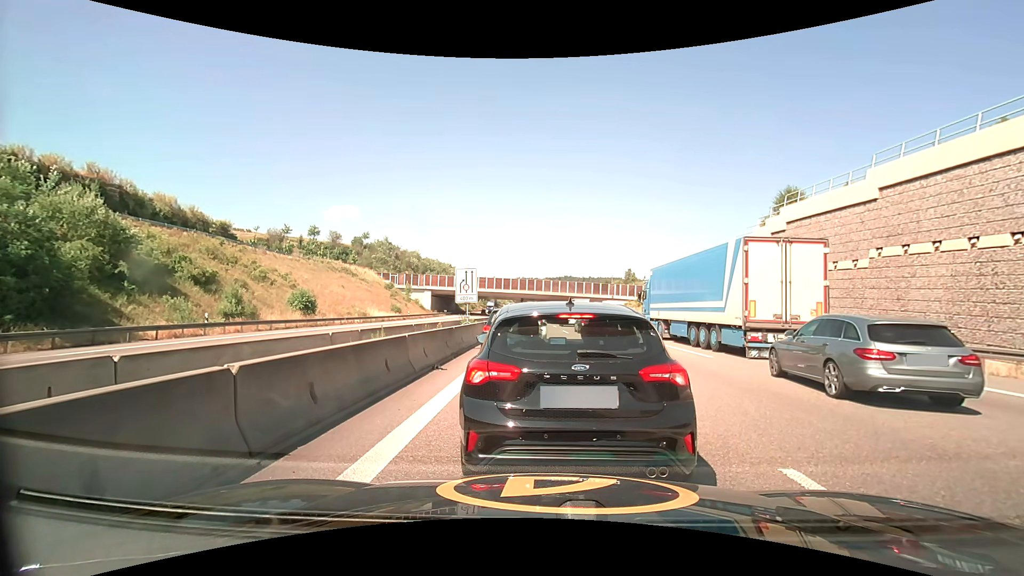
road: motorway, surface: asphalt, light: Day
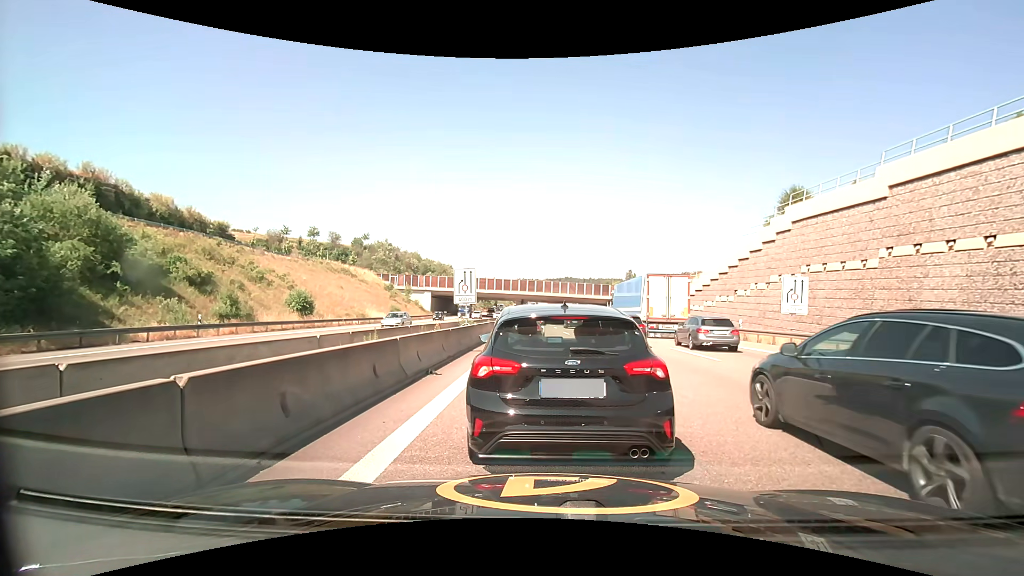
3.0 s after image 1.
(0.0, +0.7) m; 0°
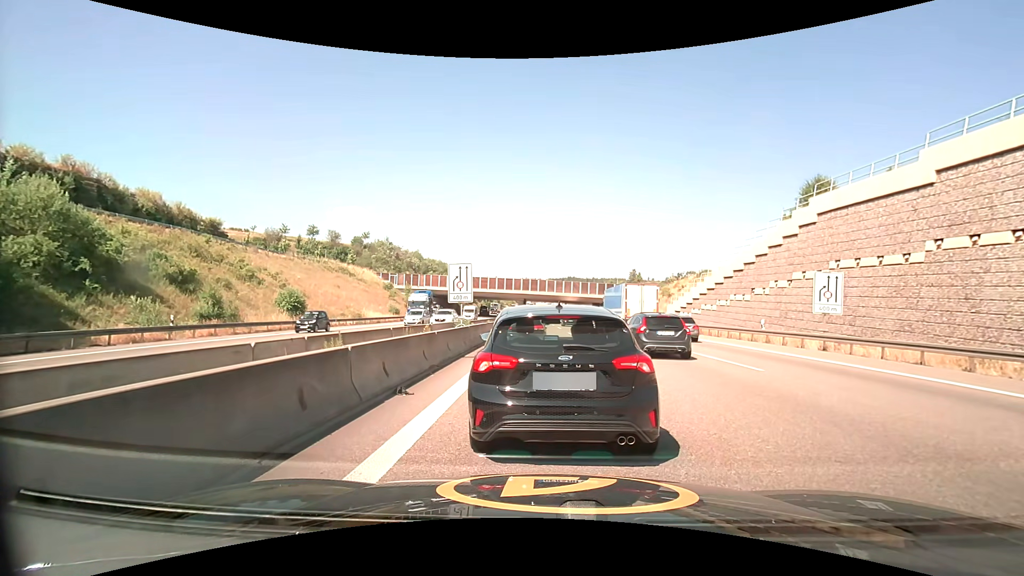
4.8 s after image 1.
(0.0, +2.8) m; +1°
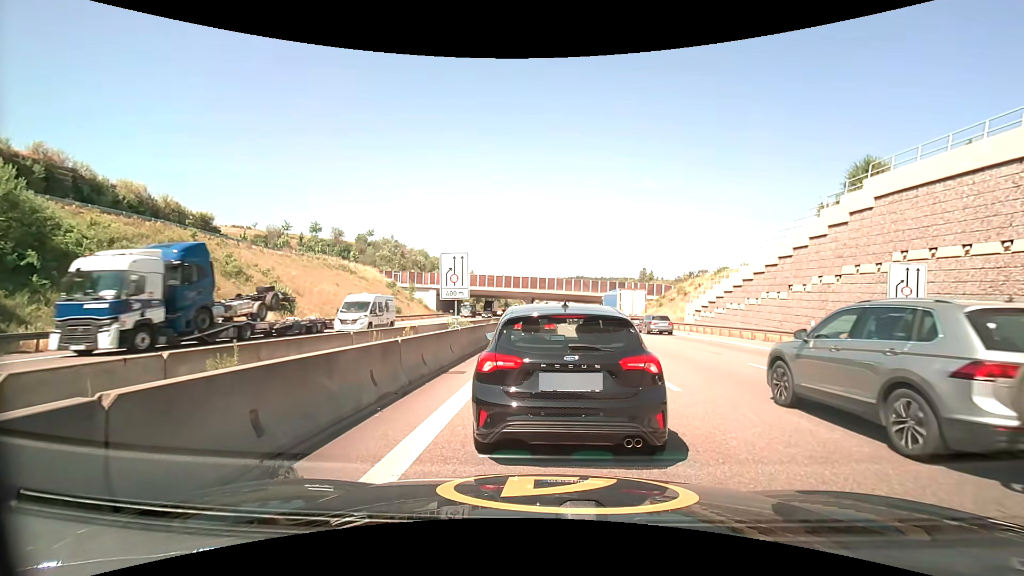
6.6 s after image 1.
(0.0, +4.3) m; -1°
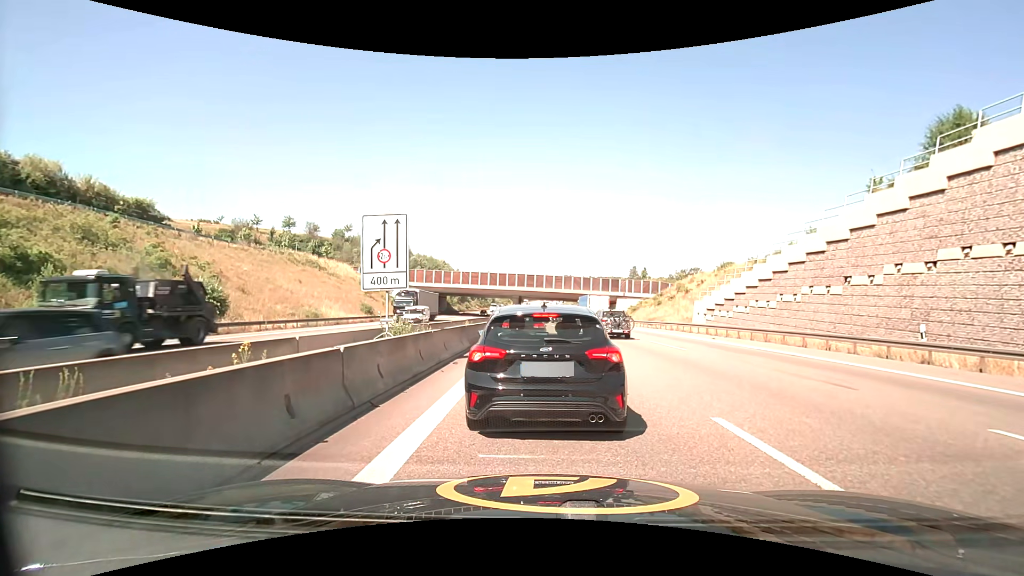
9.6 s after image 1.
(+0.1, +8.2) m; +1°
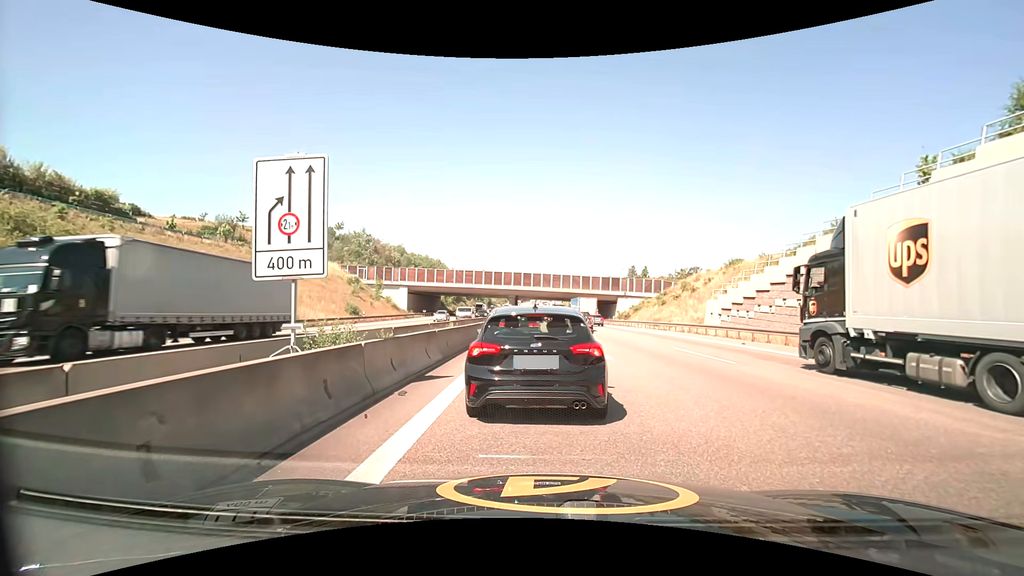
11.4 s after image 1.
(0.0, +4.8) m; 0°
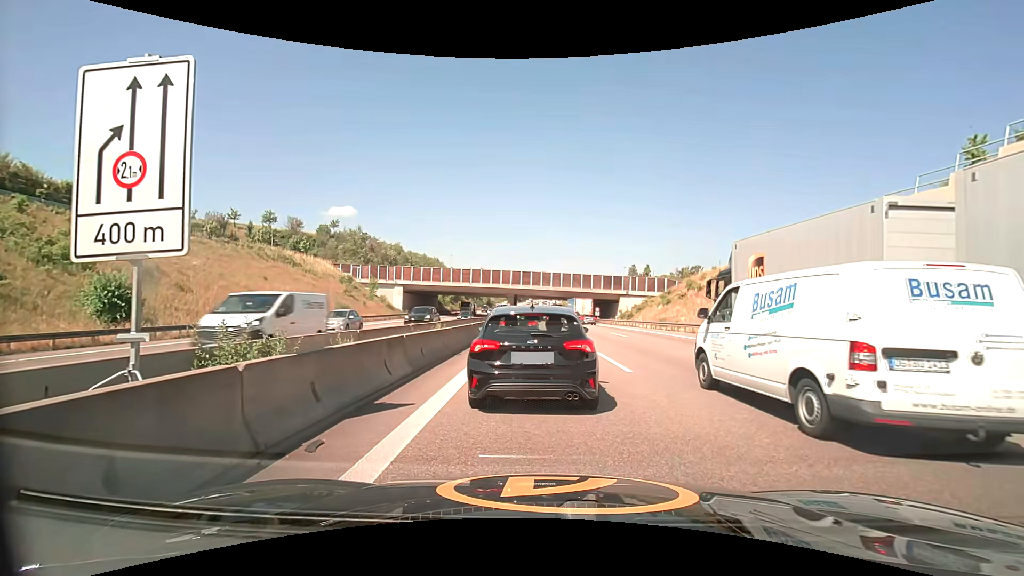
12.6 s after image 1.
(0.0, +3.2) m; 0°
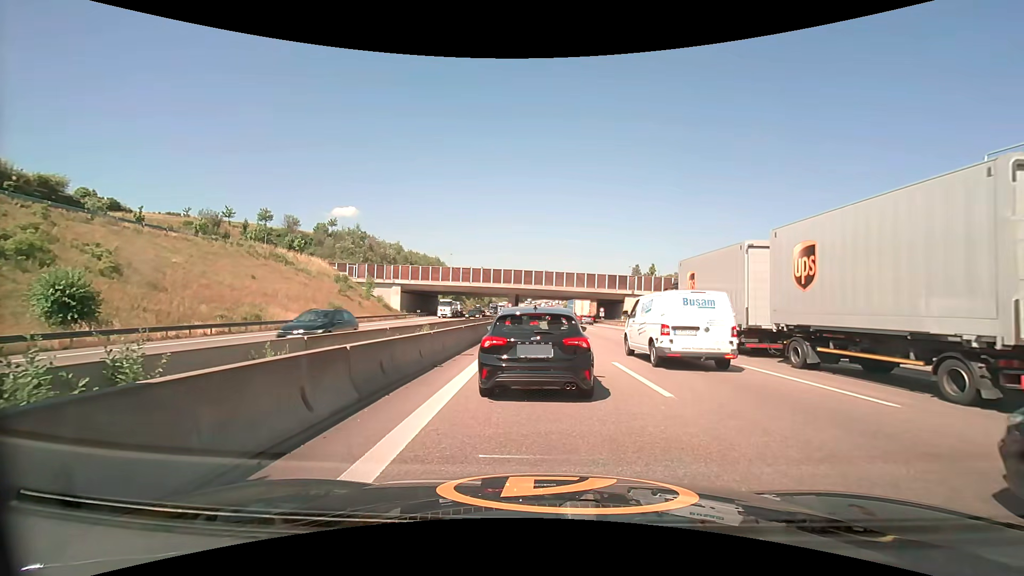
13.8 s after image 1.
(0.0, +3.3) m; +1°
(0, +10) (0, +20) (-1, +30) (-1, +40) (-1, +50) (-2, +60) (-2, +70) (-2, +80) (-3, +90) (-3, +100) m
